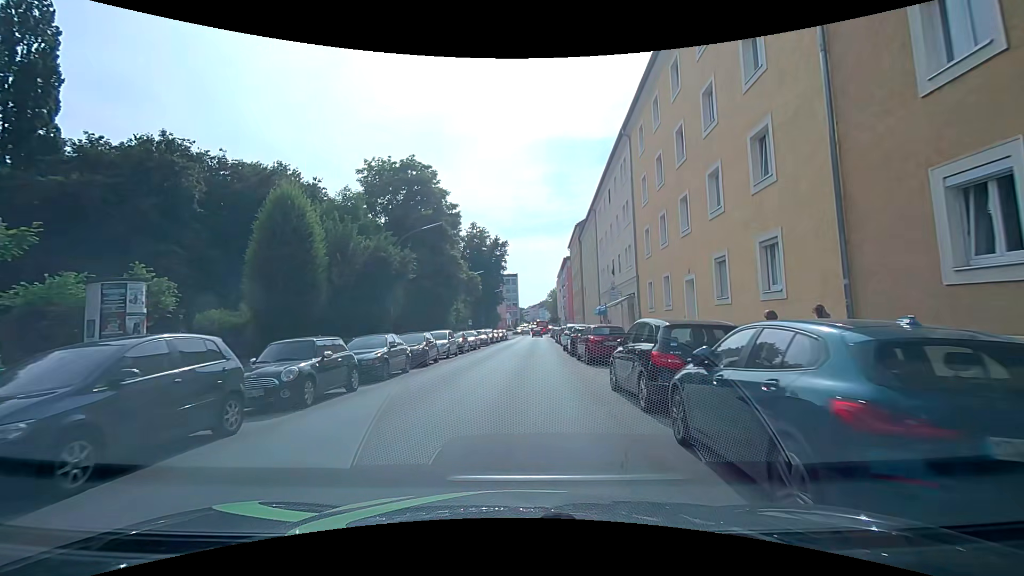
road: tertiary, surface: asphalt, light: Day
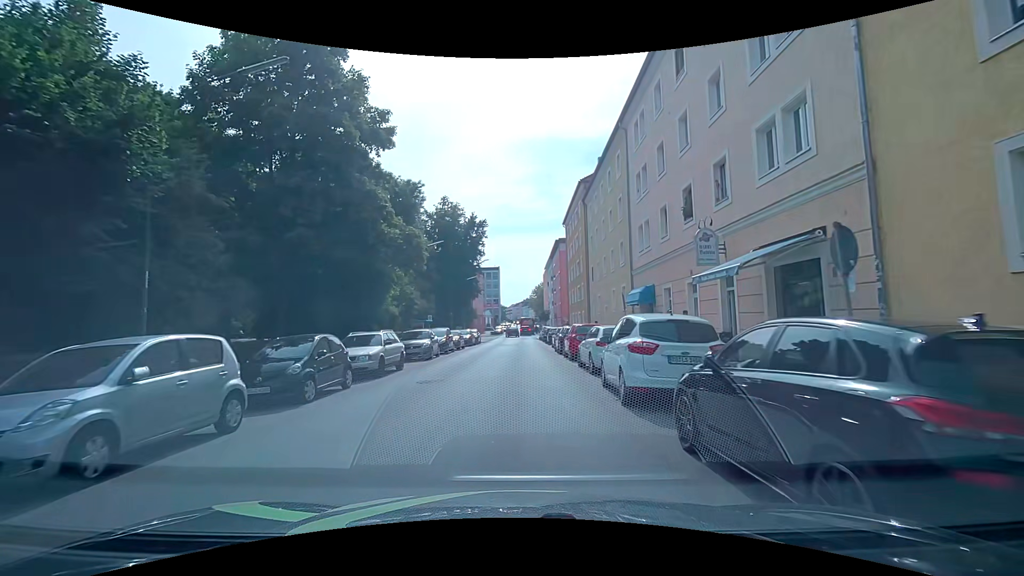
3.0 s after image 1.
(+0.4, +21.2) m; +2°
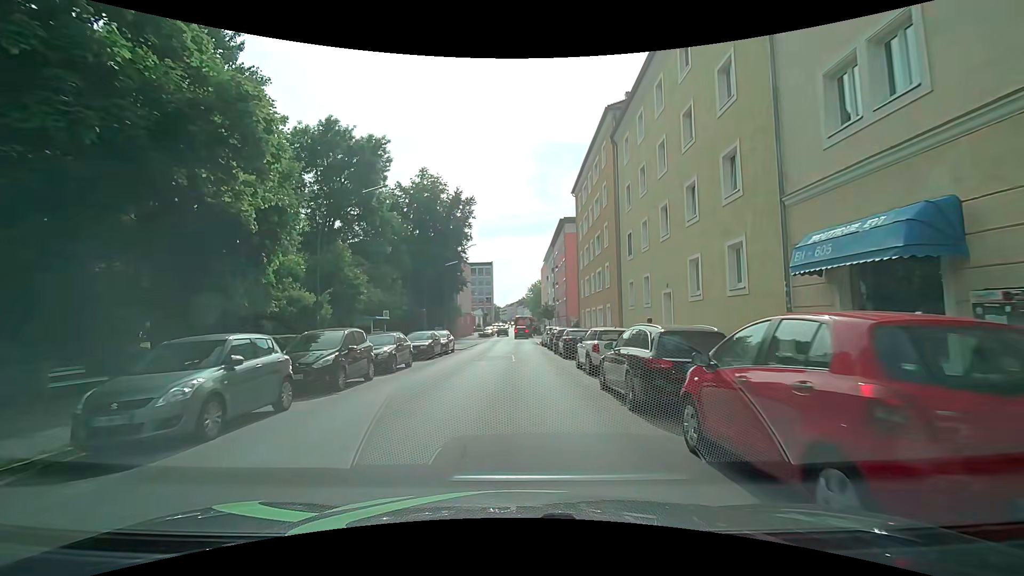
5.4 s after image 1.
(-0.1, +17.1) m; +1°
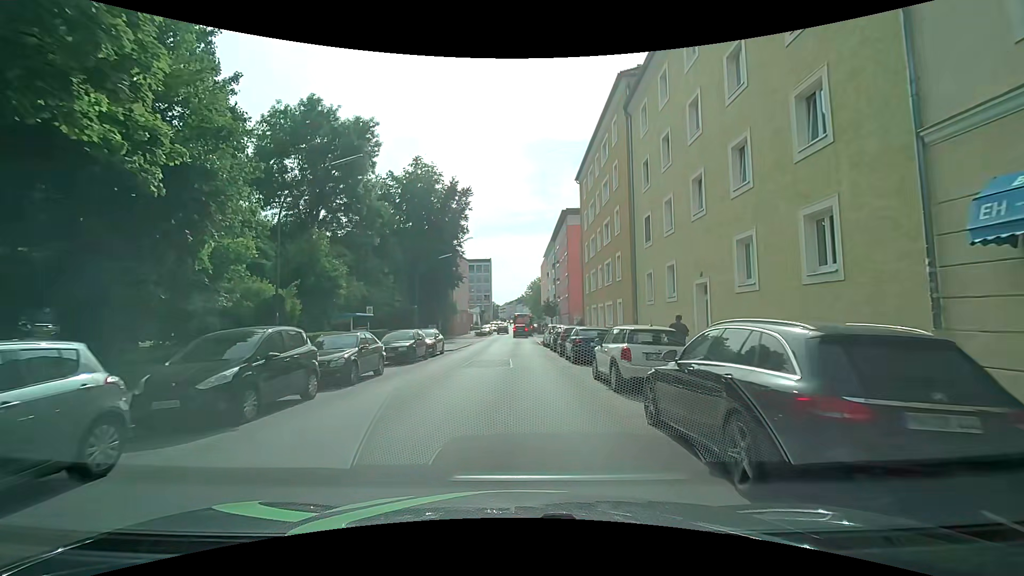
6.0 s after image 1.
(0.0, +4.2) m; 0°
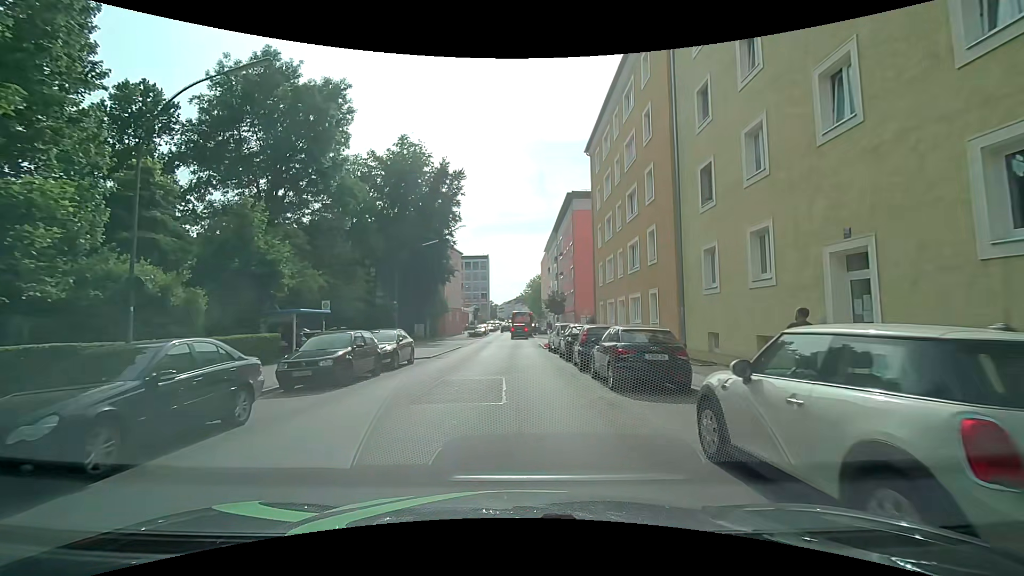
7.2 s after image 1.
(0.0, +7.9) m; -1°
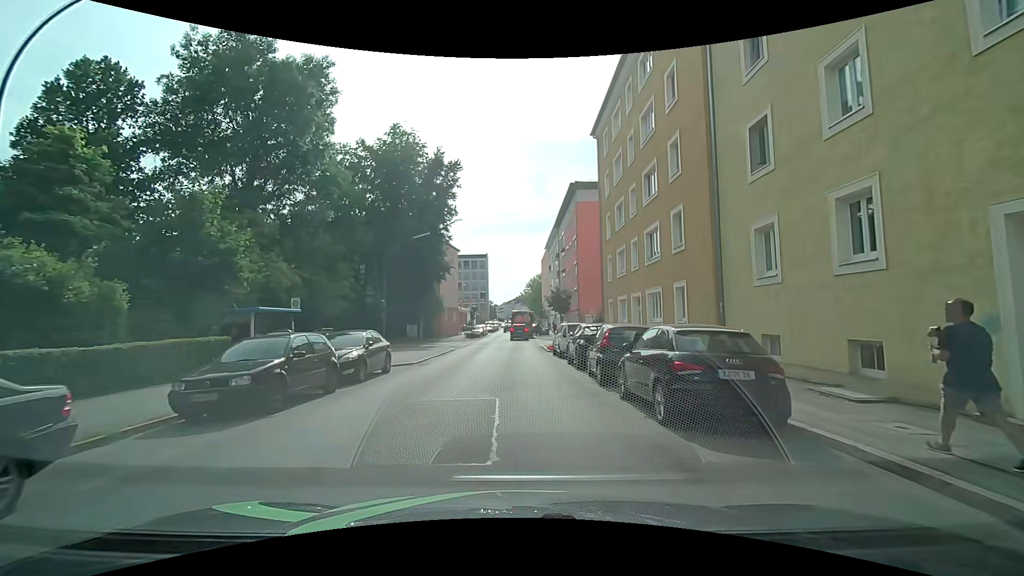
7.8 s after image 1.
(0.0, +3.8) m; +1°
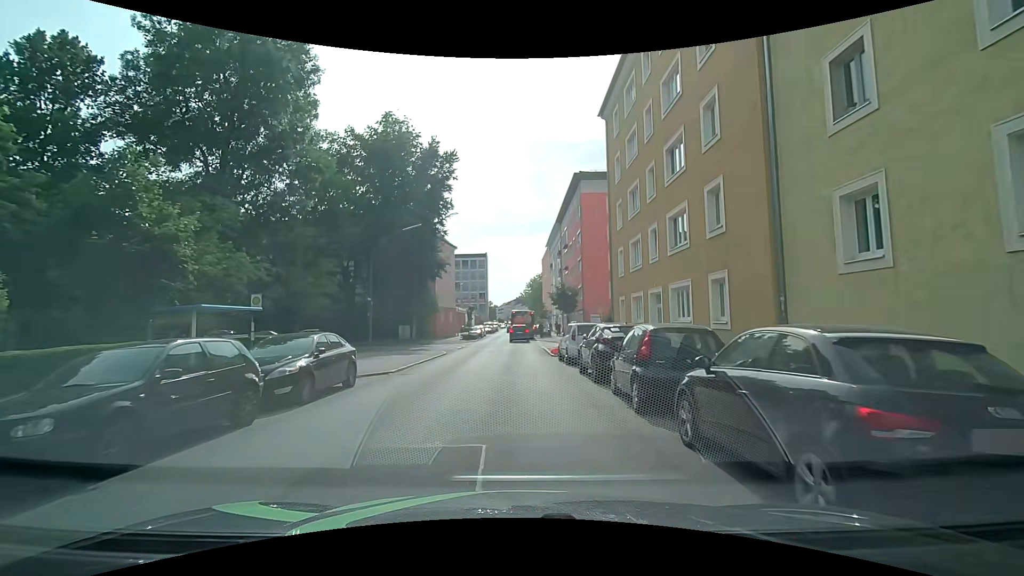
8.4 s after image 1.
(0.0, +3.6) m; -1°
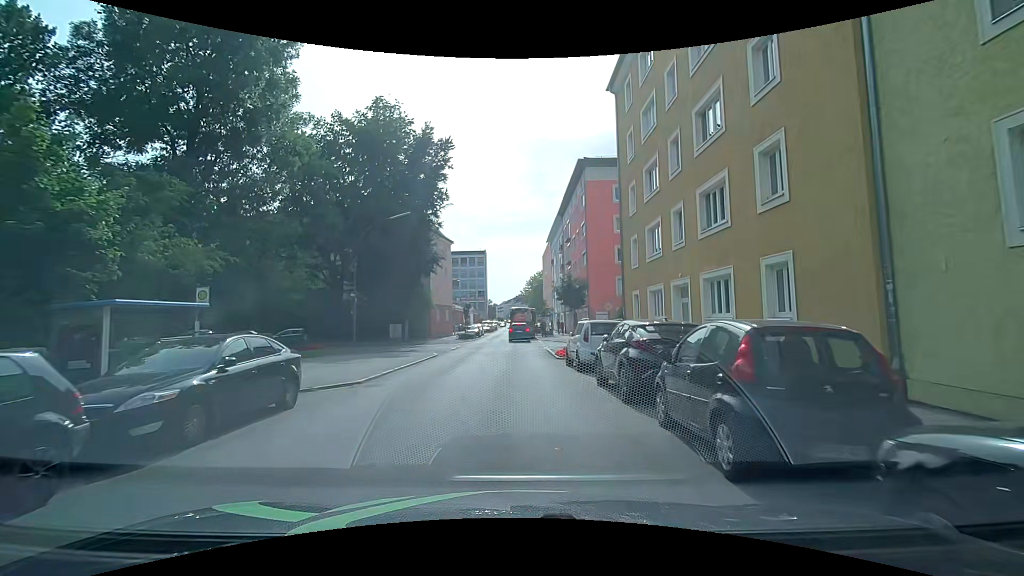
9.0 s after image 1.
(0.0, +3.5) m; 0°
